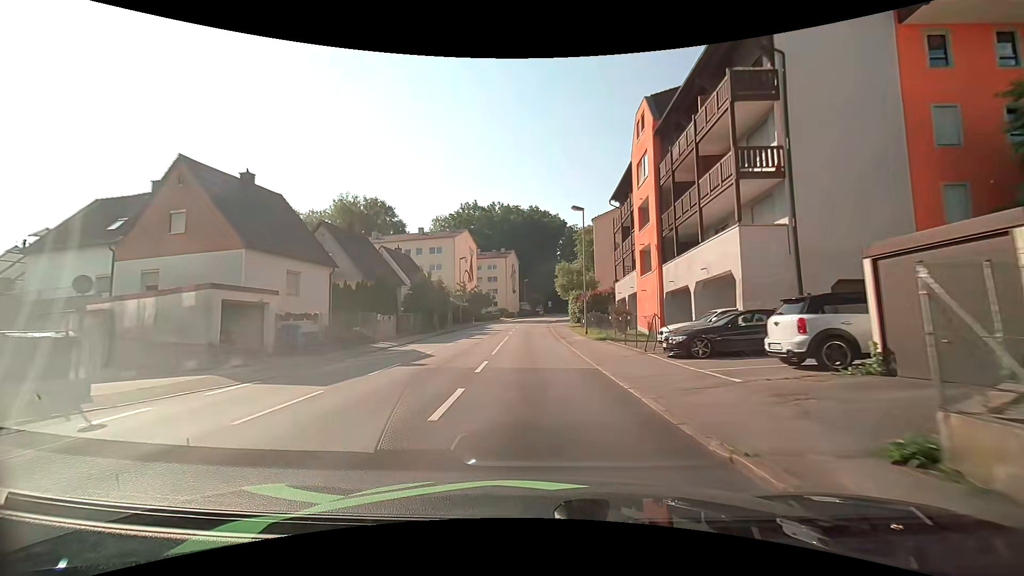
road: tertiary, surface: asphalt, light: Day
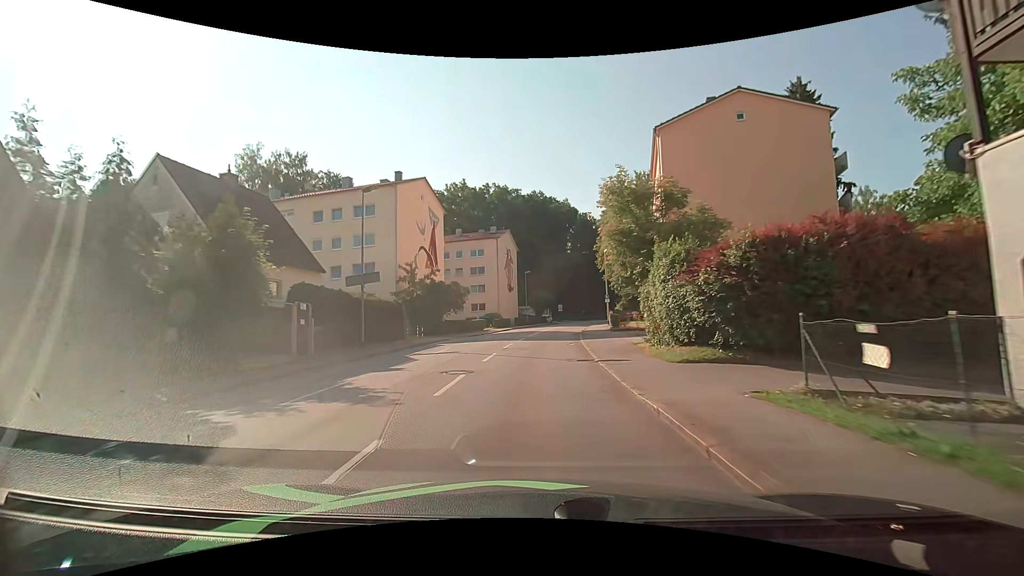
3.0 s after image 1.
(-0.5, +34.8) m; -1°
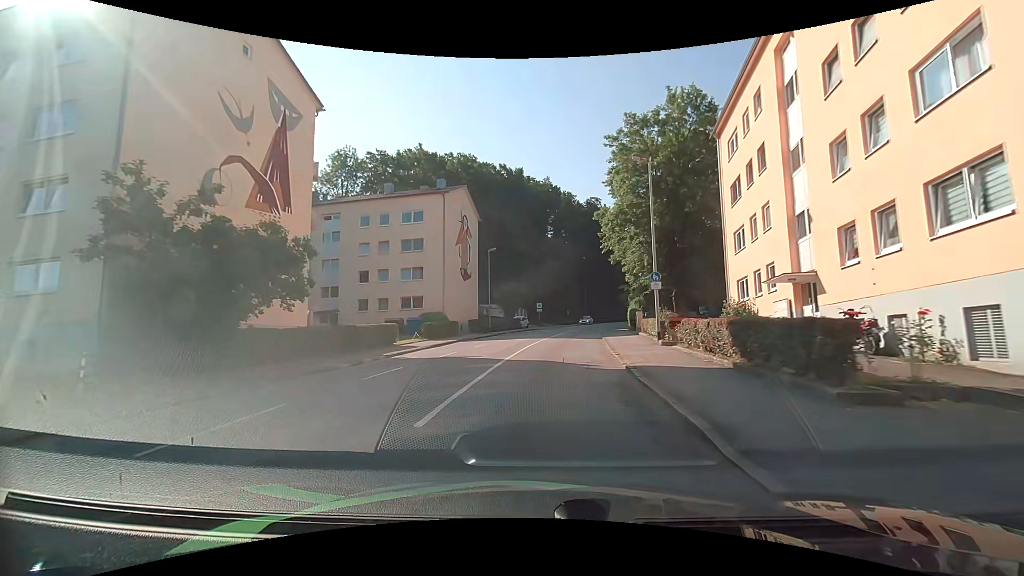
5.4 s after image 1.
(+0.4, +26.8) m; +2°
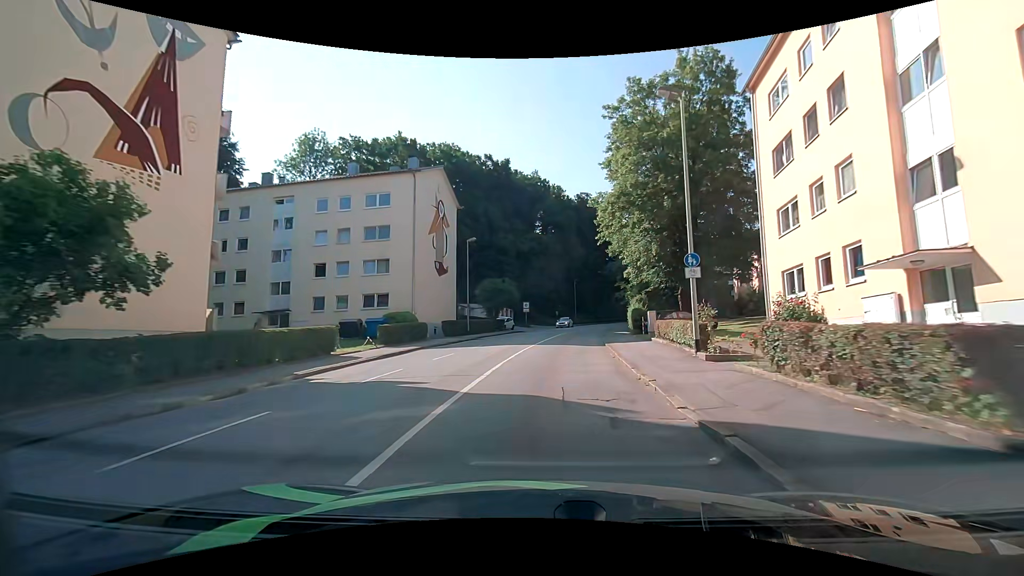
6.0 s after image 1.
(+0.1, +6.7) m; +2°
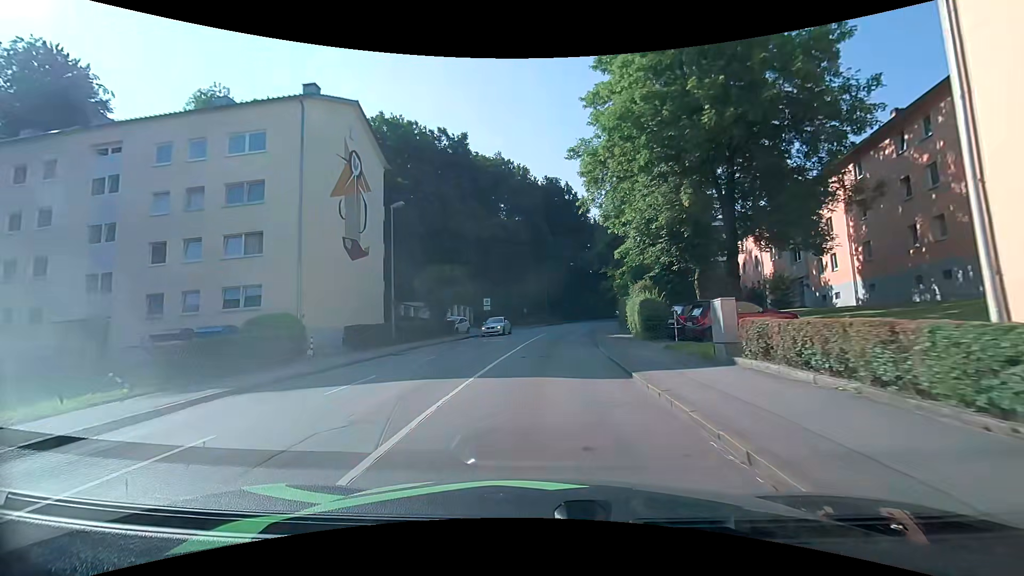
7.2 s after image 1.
(+0.5, +13.2) m; +5°
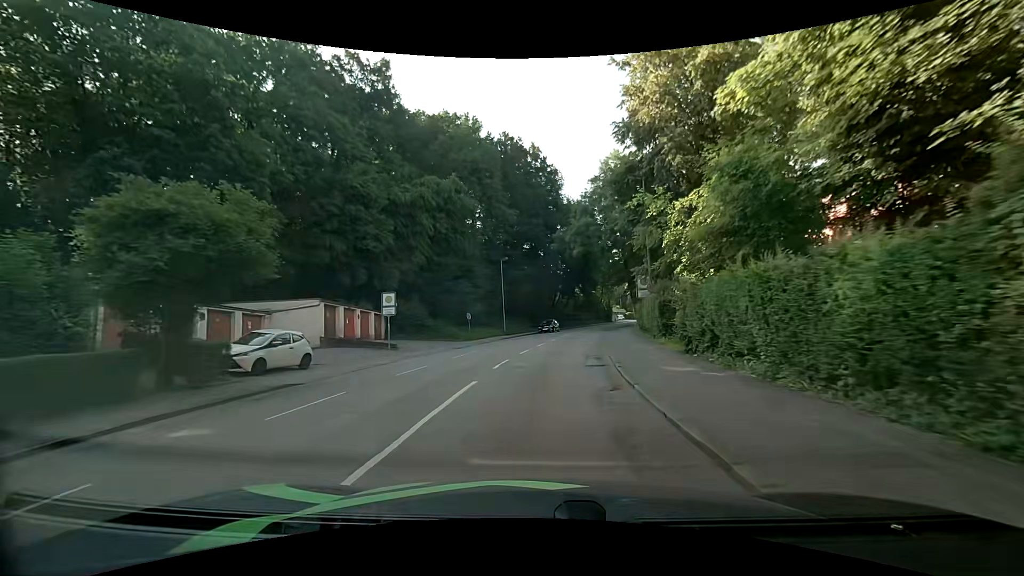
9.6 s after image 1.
(+0.8, +25.7) m; +3°
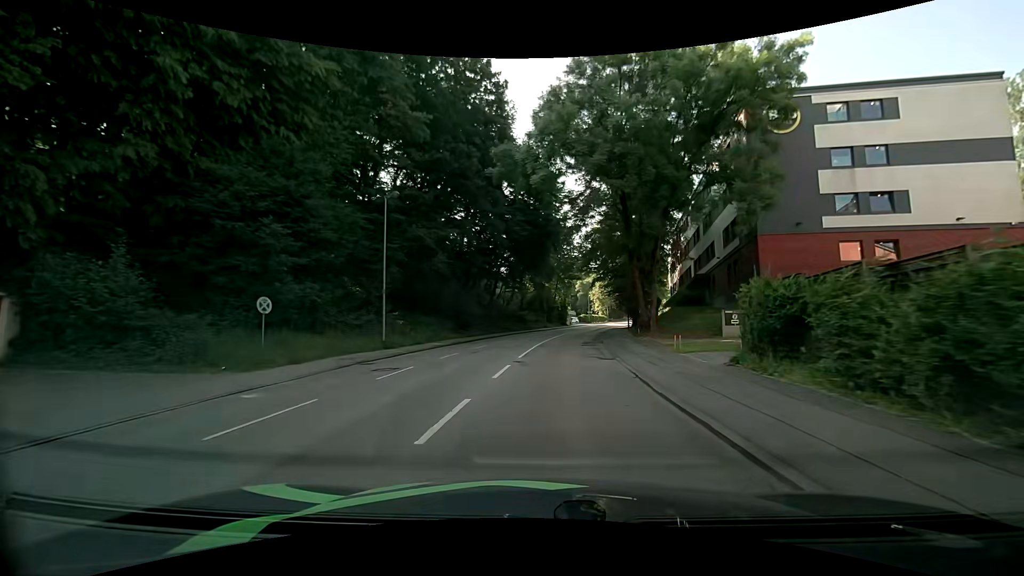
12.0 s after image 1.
(+1.5, +26.6) m; +7°
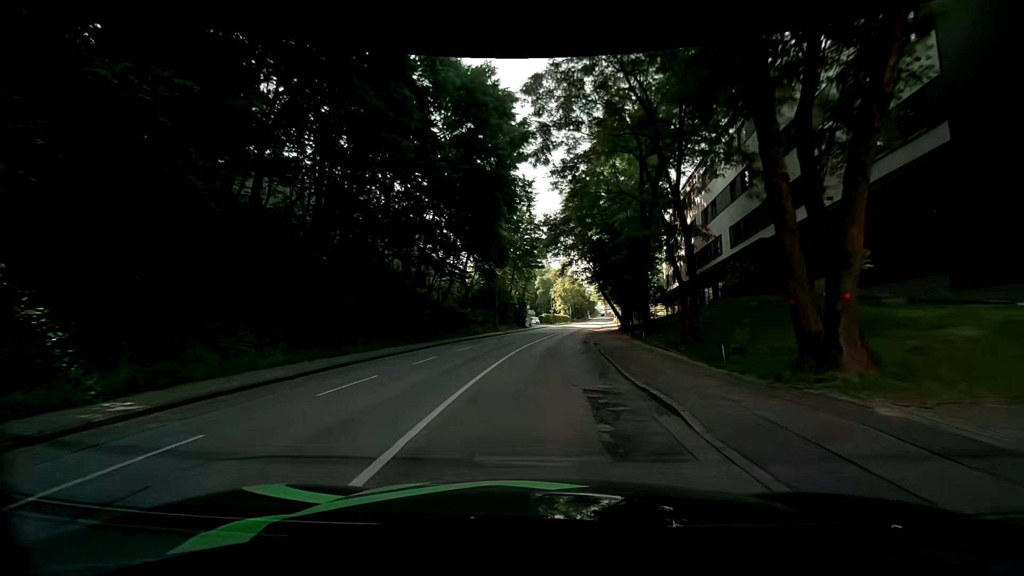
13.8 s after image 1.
(+0.8, +20.5) m; +5°
(0, +10) (+1, +20) (+1, +30) (+2, +40) (+3, +50) (+5, +60) (+6, +70) (+7, +80) (+9, +89) (+10, +99) m
